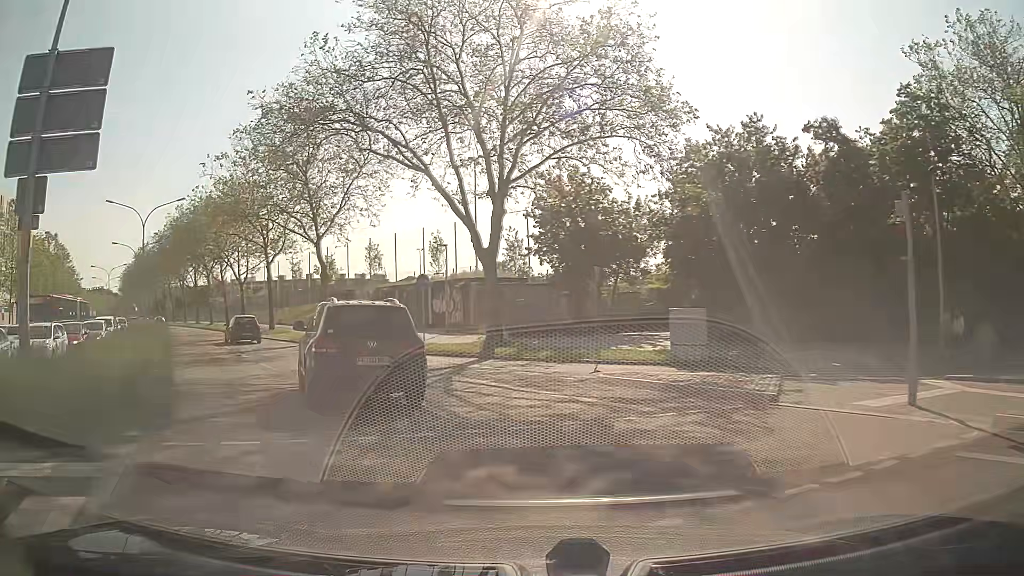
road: secondary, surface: asphalt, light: Day
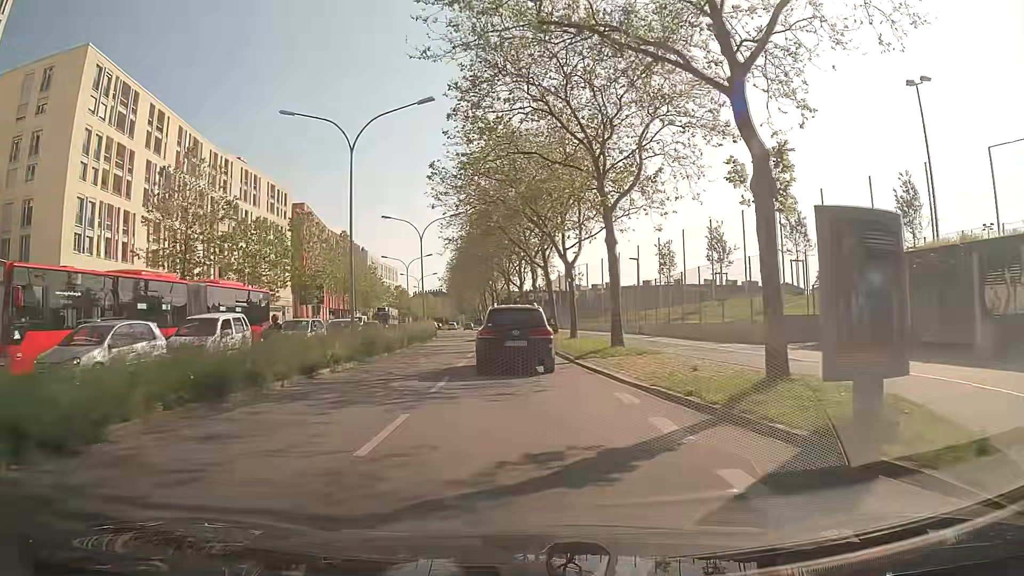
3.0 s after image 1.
(-8.2, +23.8) m; -32°
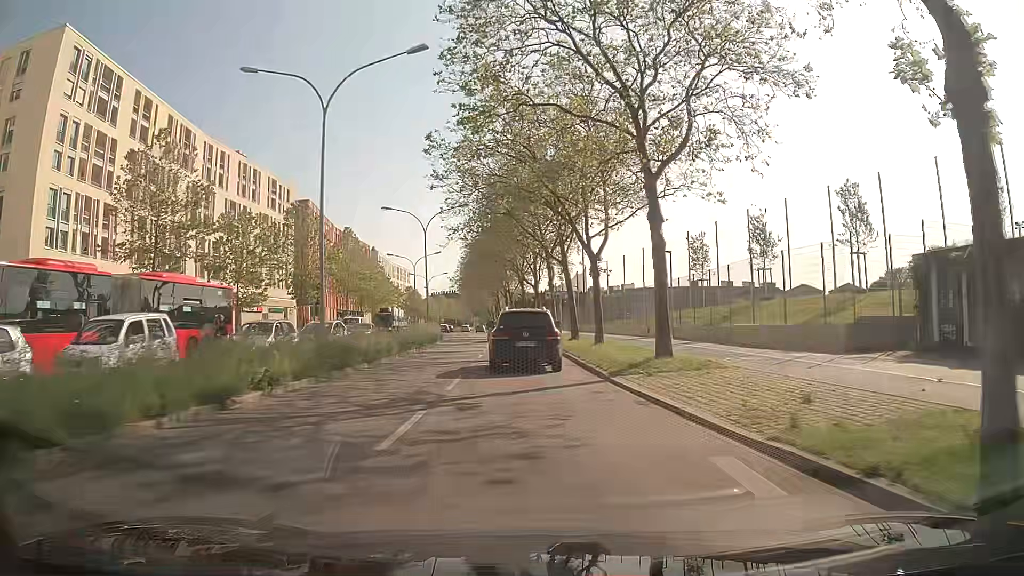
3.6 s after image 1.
(0.0, +5.6) m; -1°
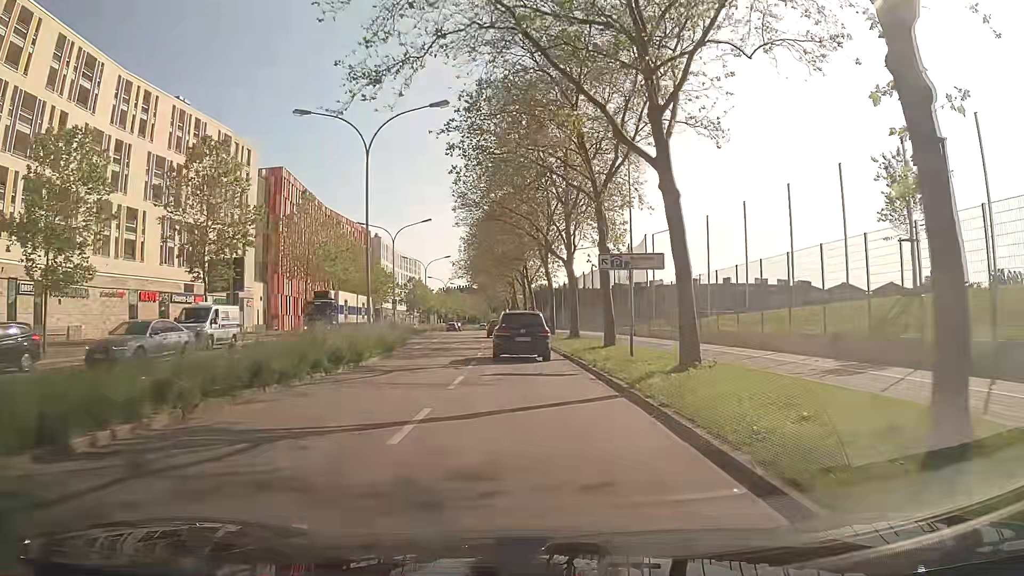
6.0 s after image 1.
(-0.5, +24.1) m; -2°
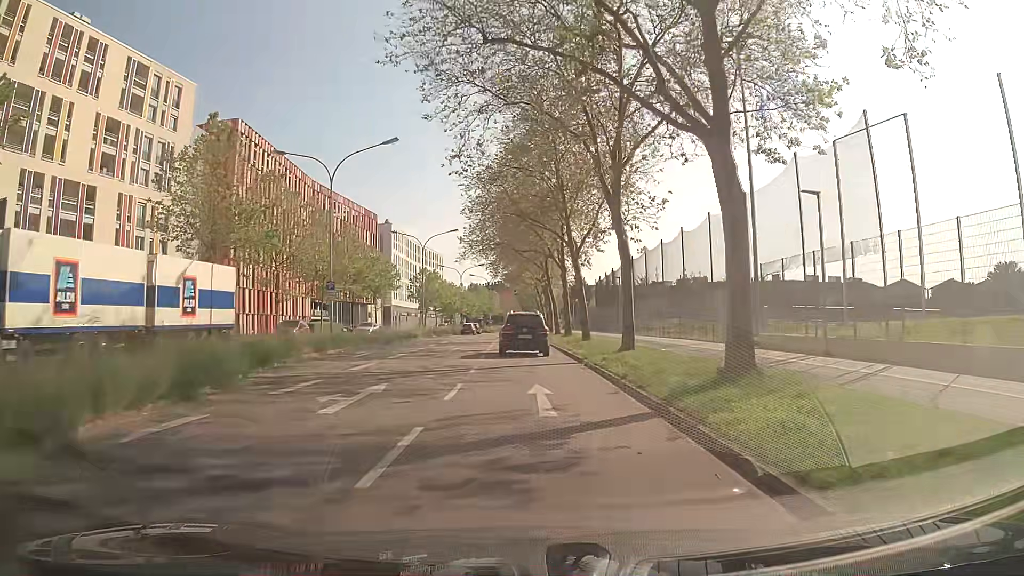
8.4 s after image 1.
(-0.6, +26.4) m; -3°
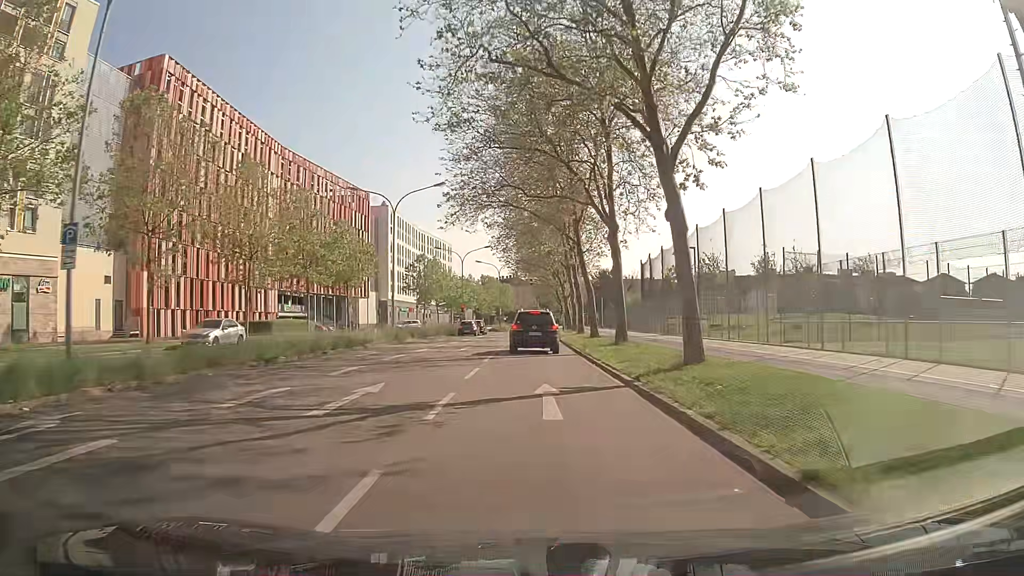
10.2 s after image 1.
(-0.4, +20.6) m; -1°
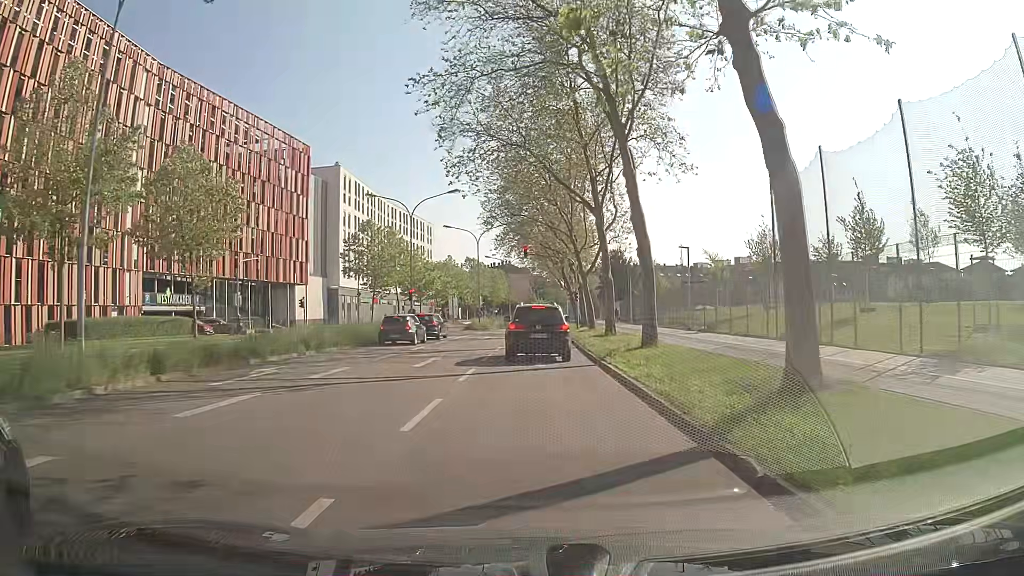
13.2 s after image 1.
(0.0, +30.7) m; 0°
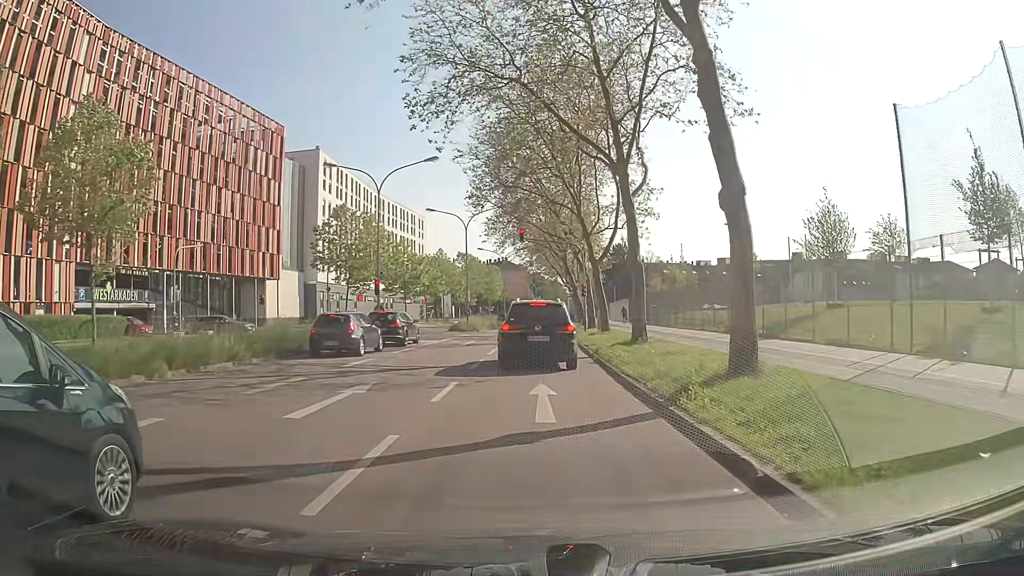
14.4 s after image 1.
(+0.1, +9.2) m; +2°
